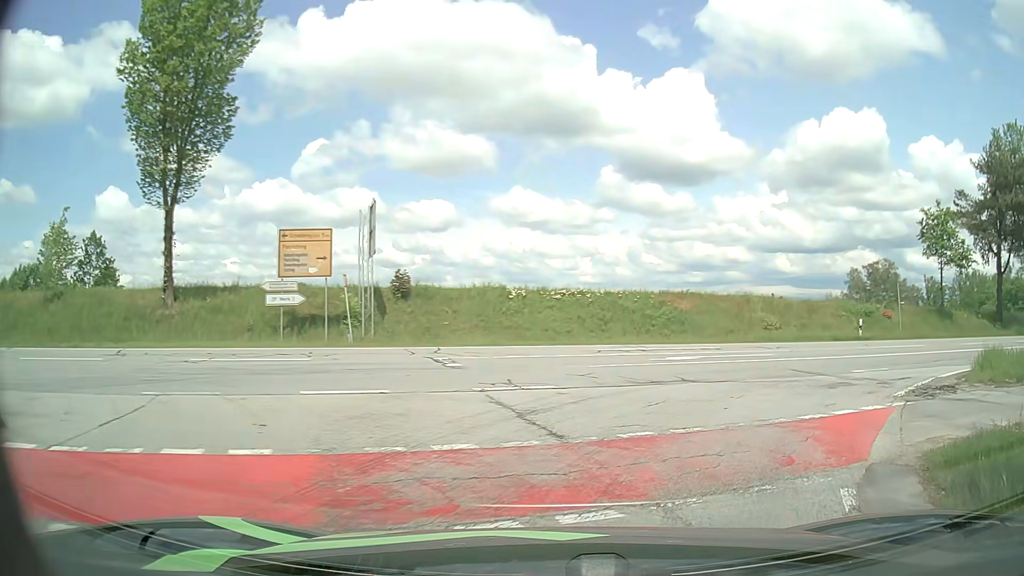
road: tertiary_link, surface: asphalt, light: Day
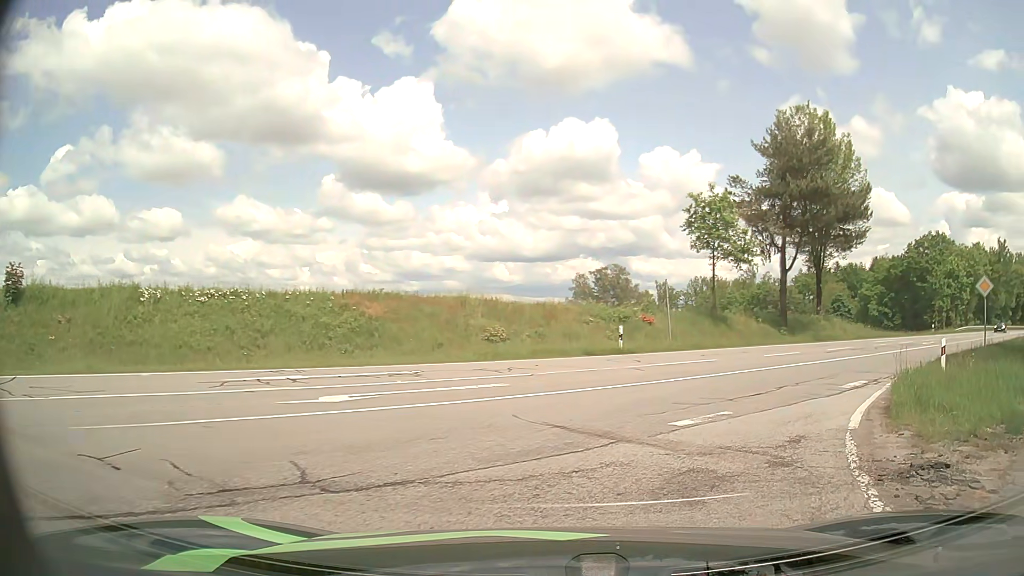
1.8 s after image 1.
(+1.7, +7.9) m; +25°
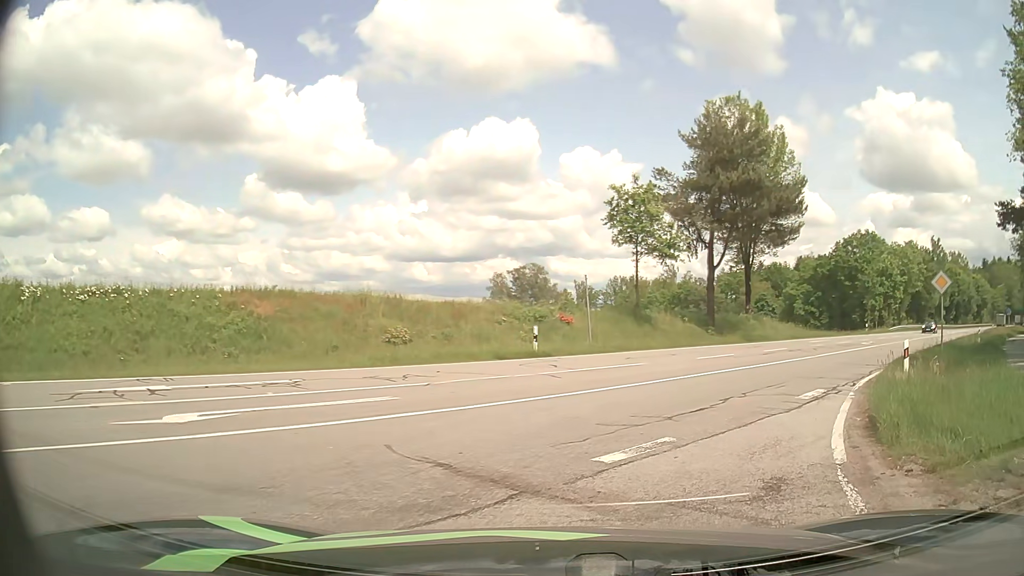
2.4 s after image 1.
(+0.1, +2.3) m; +5°
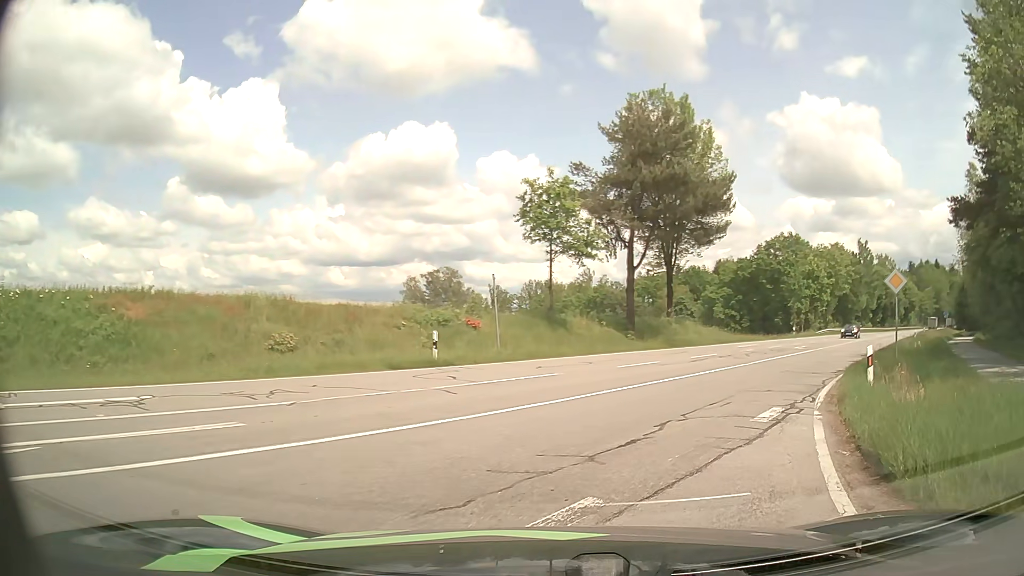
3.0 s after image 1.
(+0.2, +2.7) m; +7°
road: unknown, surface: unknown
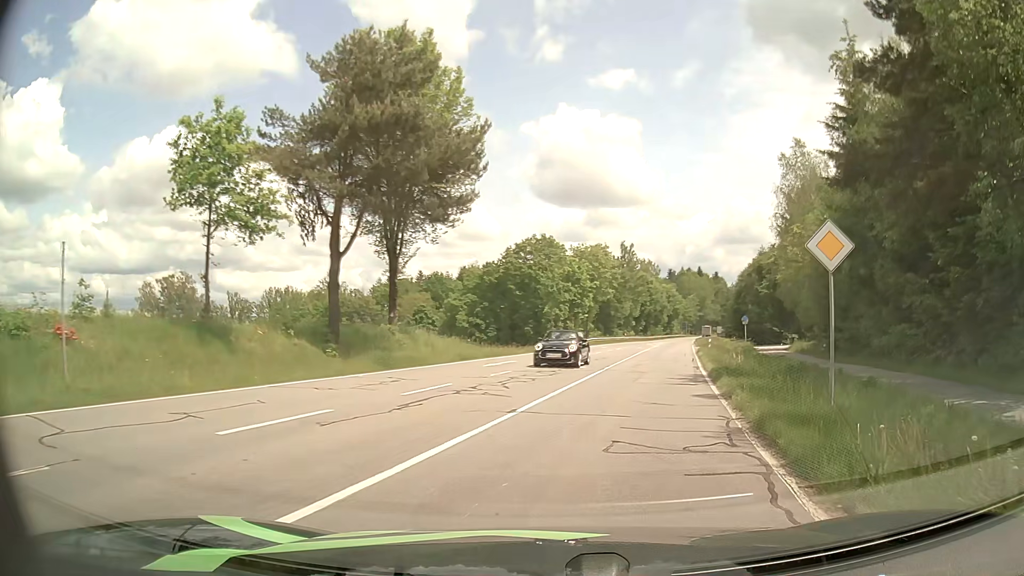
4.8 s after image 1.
(+2.6, +11.6) m; +22°
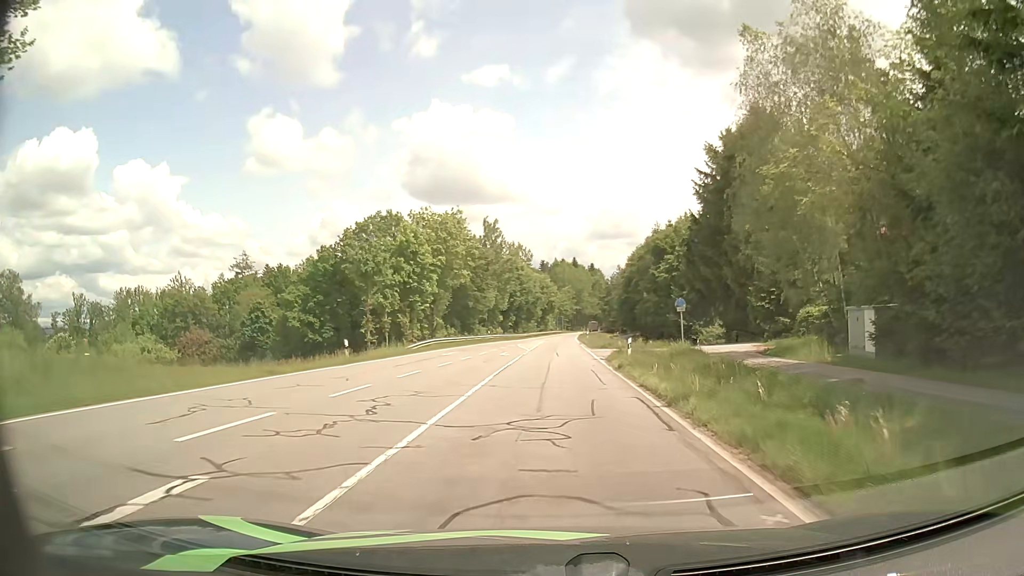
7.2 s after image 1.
(+3.4, +24.1) m; +11°
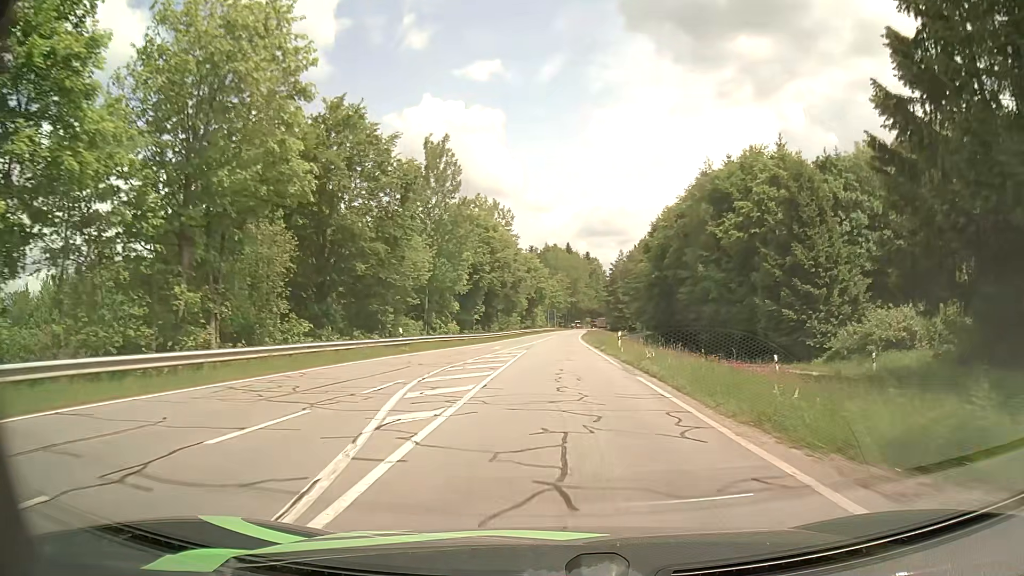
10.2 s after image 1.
(+0.3, +43.1) m; +1°
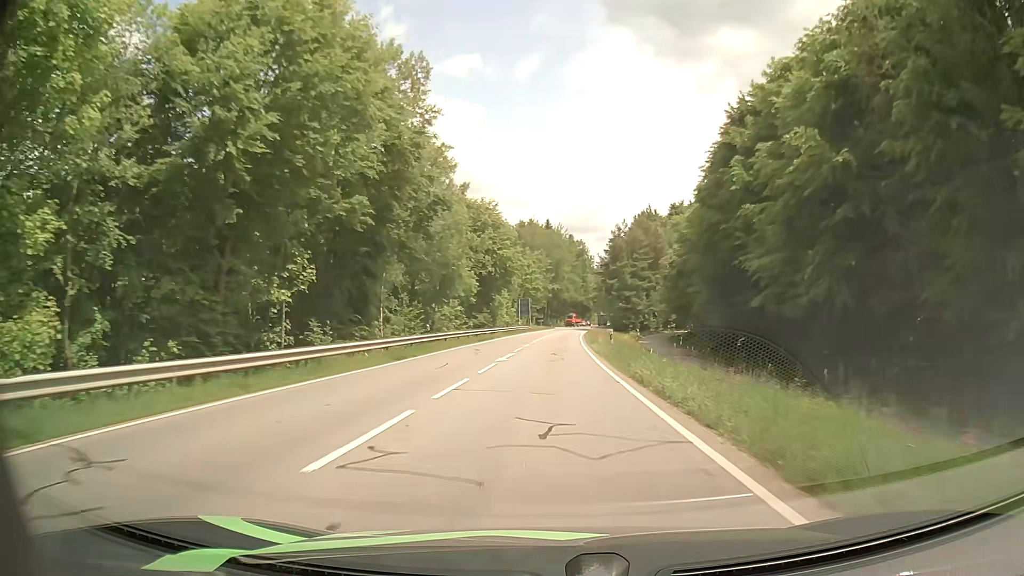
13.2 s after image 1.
(+1.1, +52.8) m; +2°
(0, +10) (0, +20) (0, +30) (0, +40) (+1, +50) (+1, +60) (+2, +70) (+2, +80) (+3, +90) (+4, +100) m
